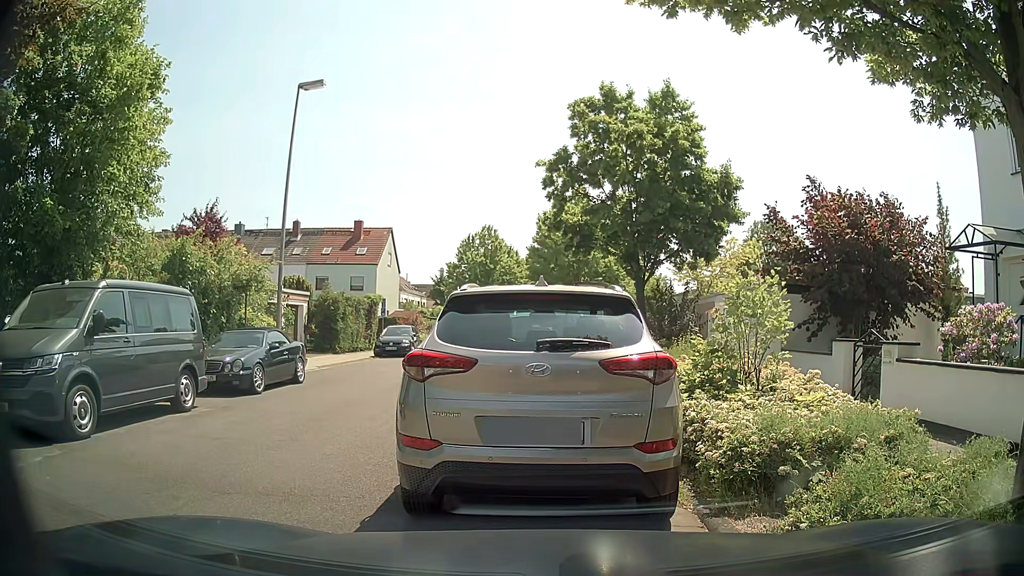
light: Day
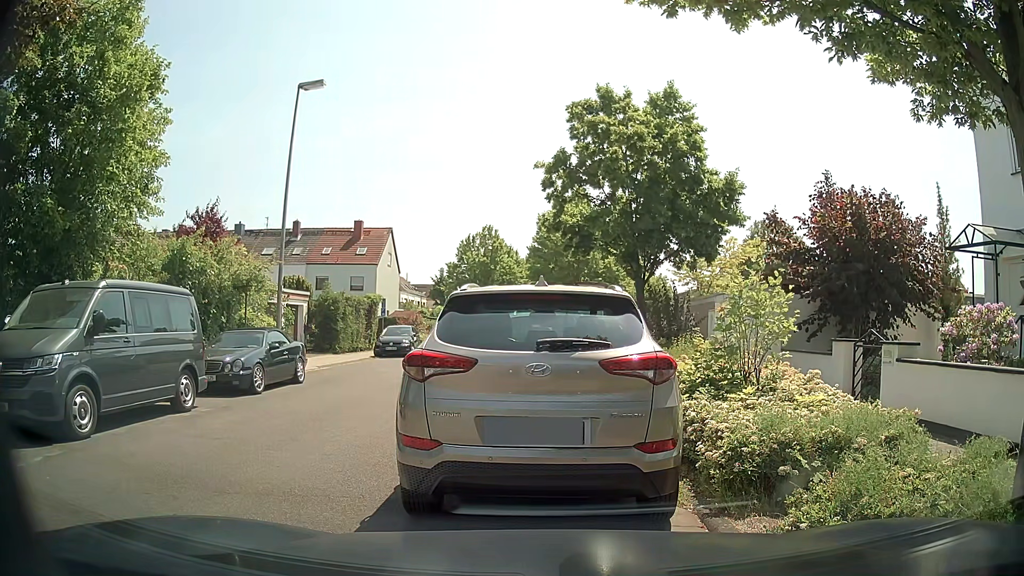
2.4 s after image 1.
(0.0, 0.0) m; 0°
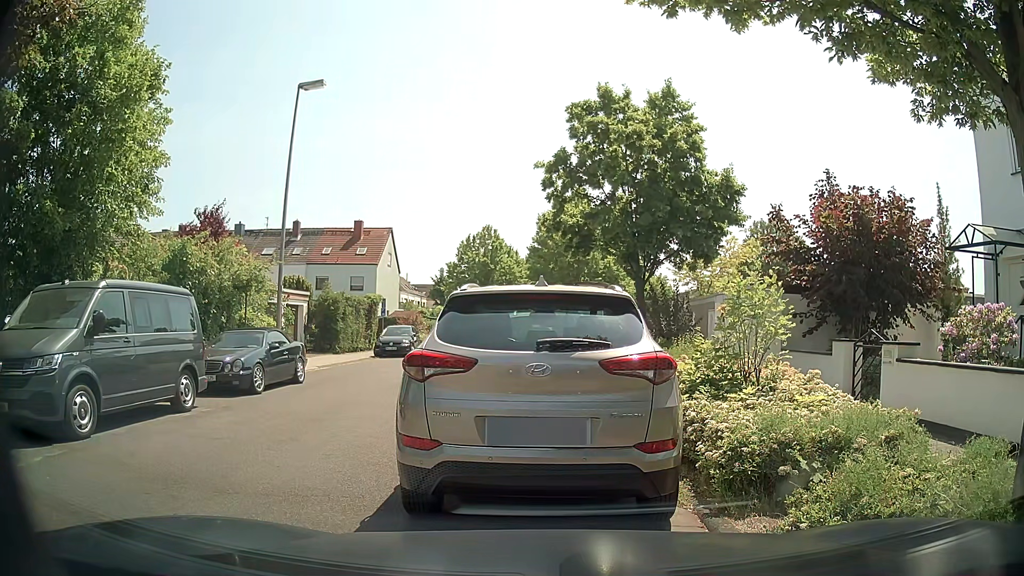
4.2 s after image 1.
(0.0, 0.0) m; 0°
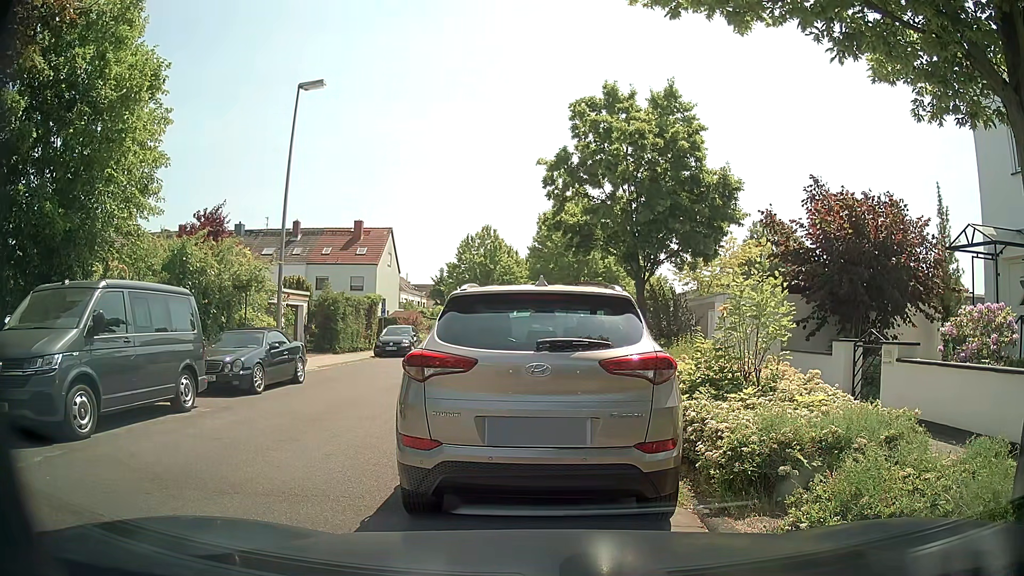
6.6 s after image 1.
(0.0, 0.0) m; 0°
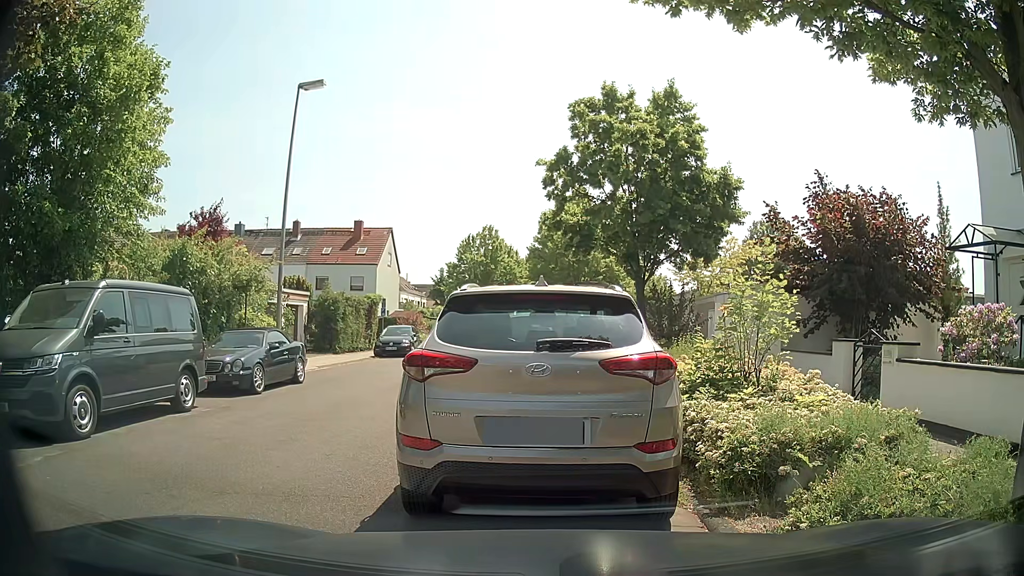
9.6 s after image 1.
(0.0, 0.0) m; 0°
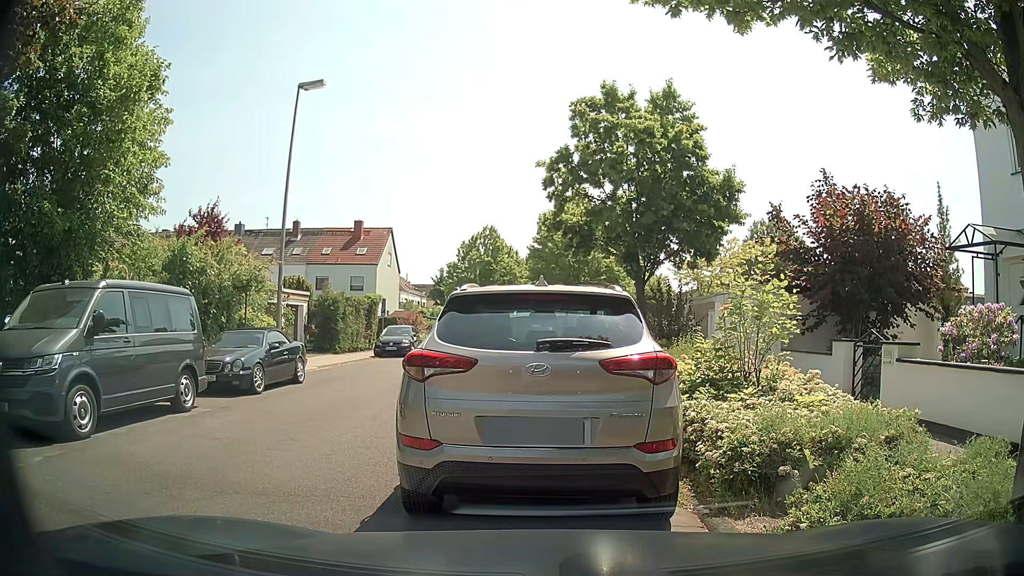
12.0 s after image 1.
(0.0, 0.0) m; 0°
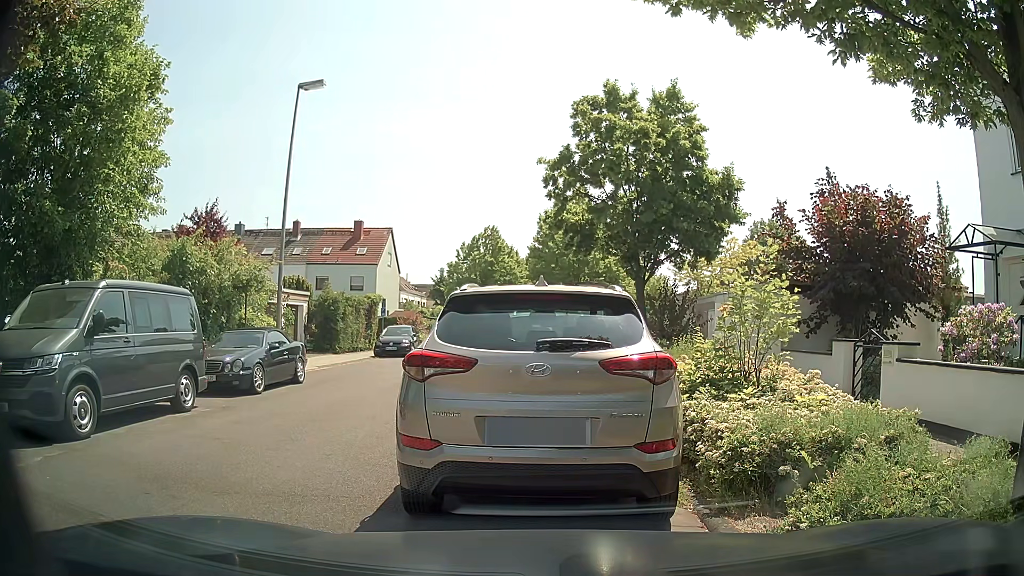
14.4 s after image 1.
(0.0, 0.0) m; 0°
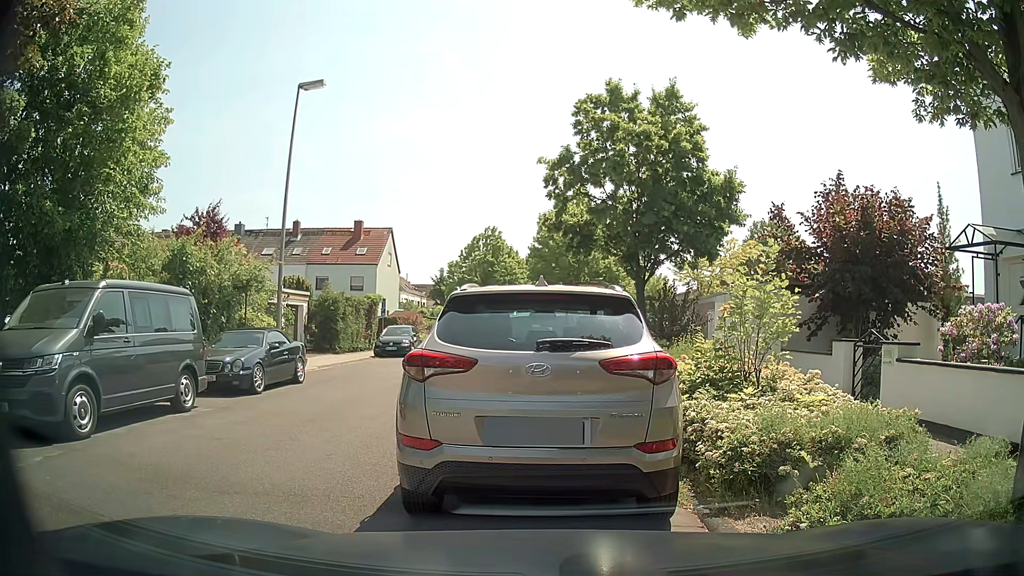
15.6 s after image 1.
(0.0, 0.0) m; 0°
